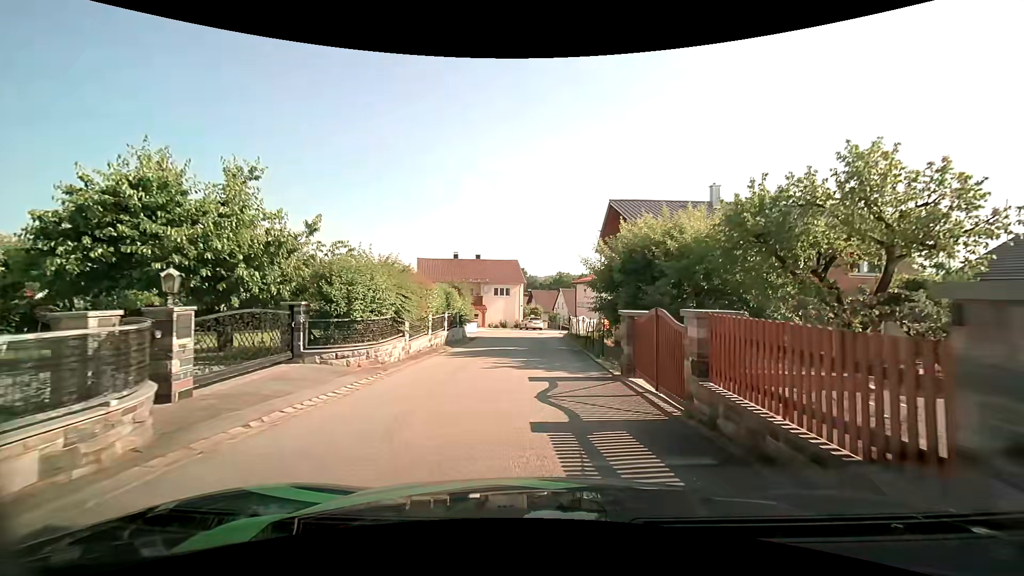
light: Day
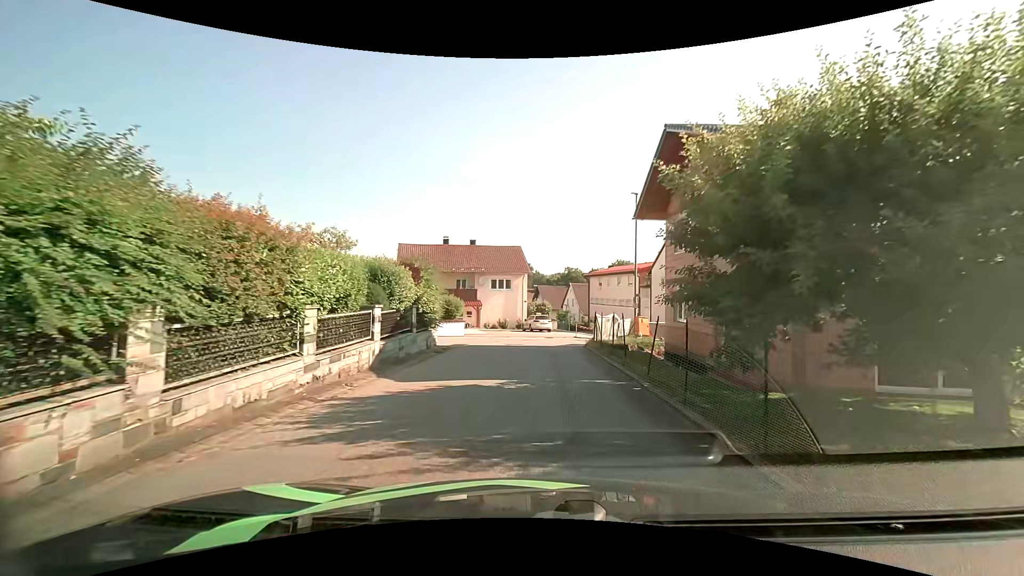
(-0.2, +11.4) m; -1°
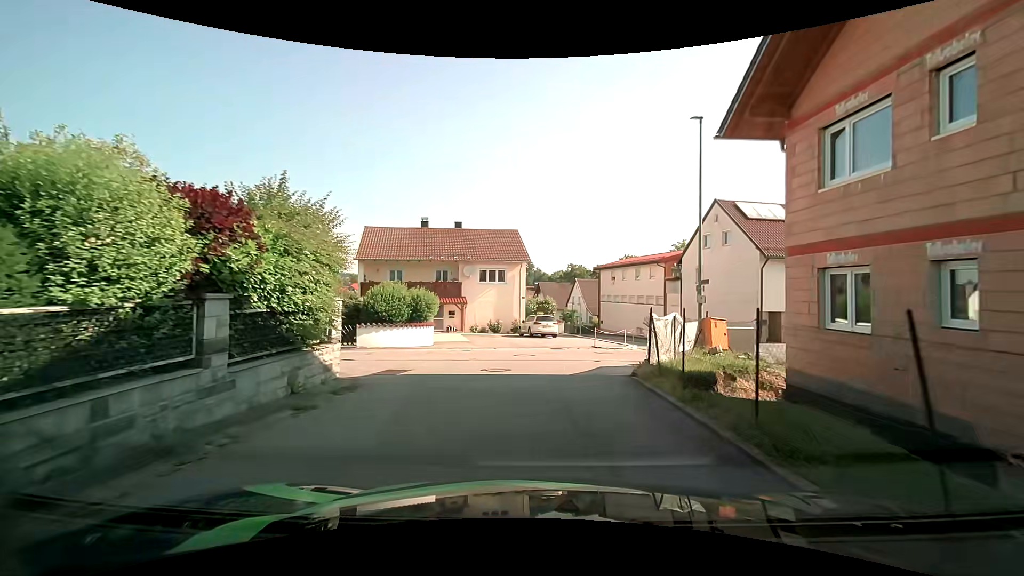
(0.0, +10.5) m; -1°
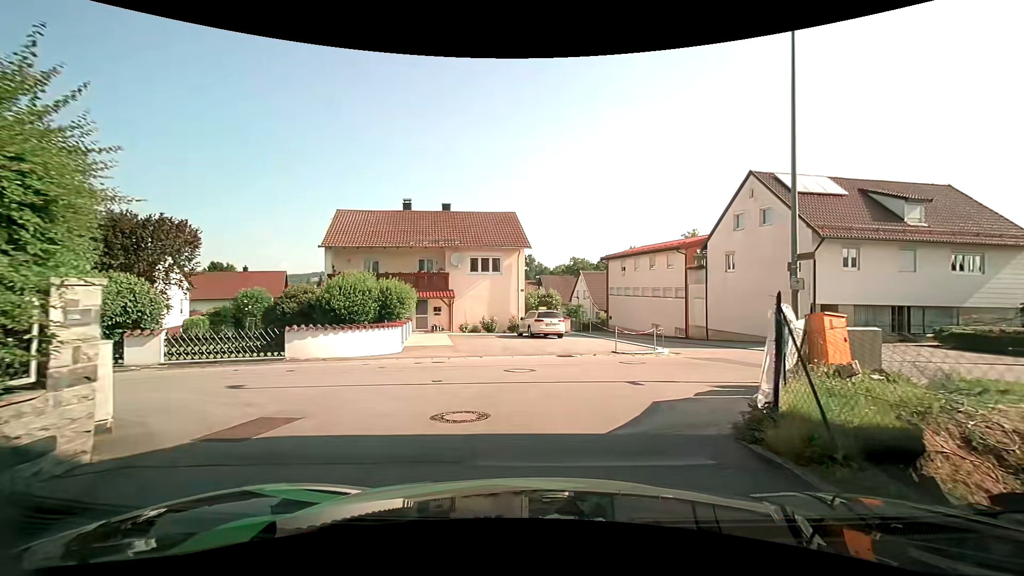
(0.0, +5.8) m; 0°
